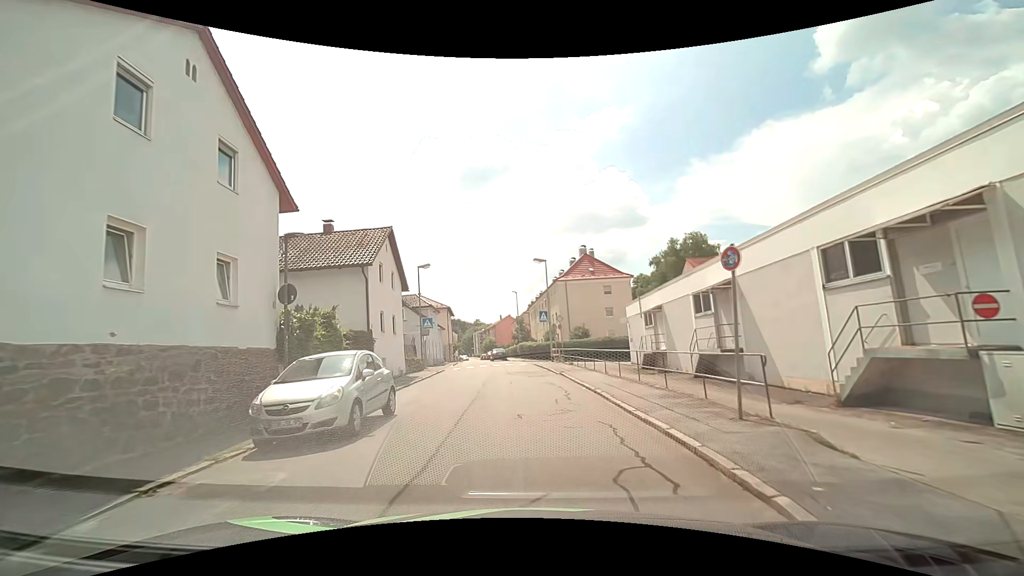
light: Day
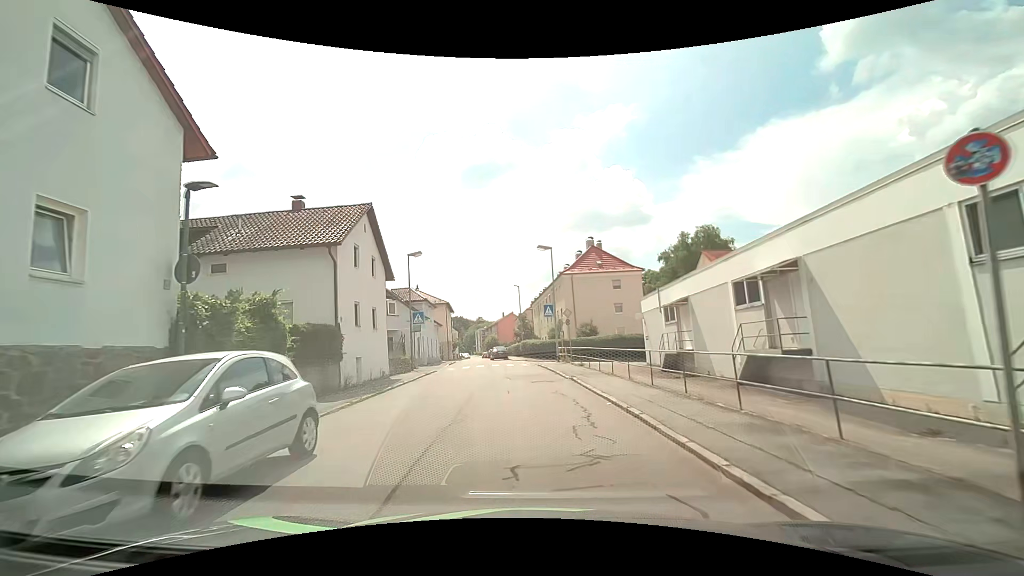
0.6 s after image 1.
(0.0, +4.3) m; 0°
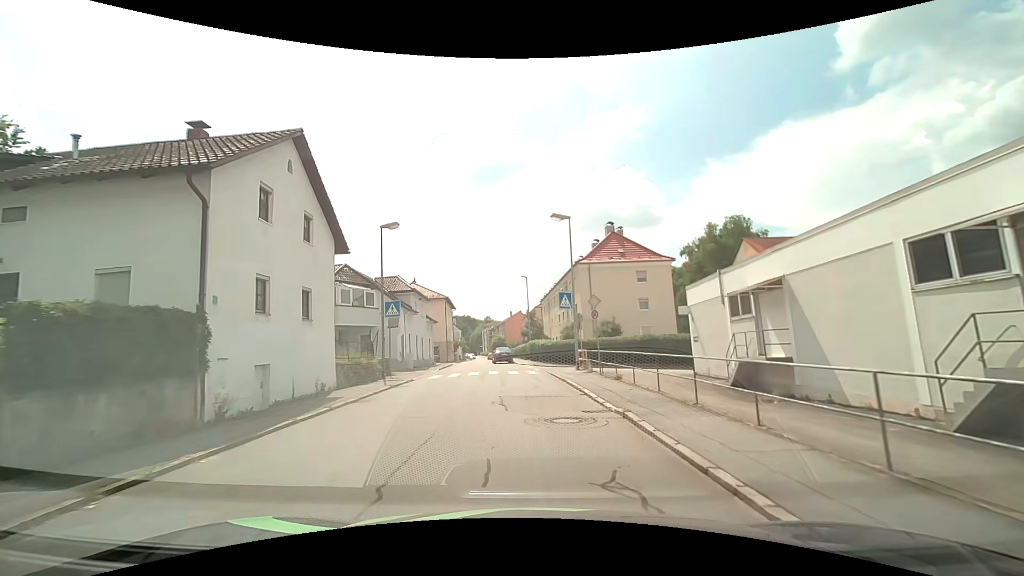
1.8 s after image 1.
(-0.1, +8.5) m; -1°
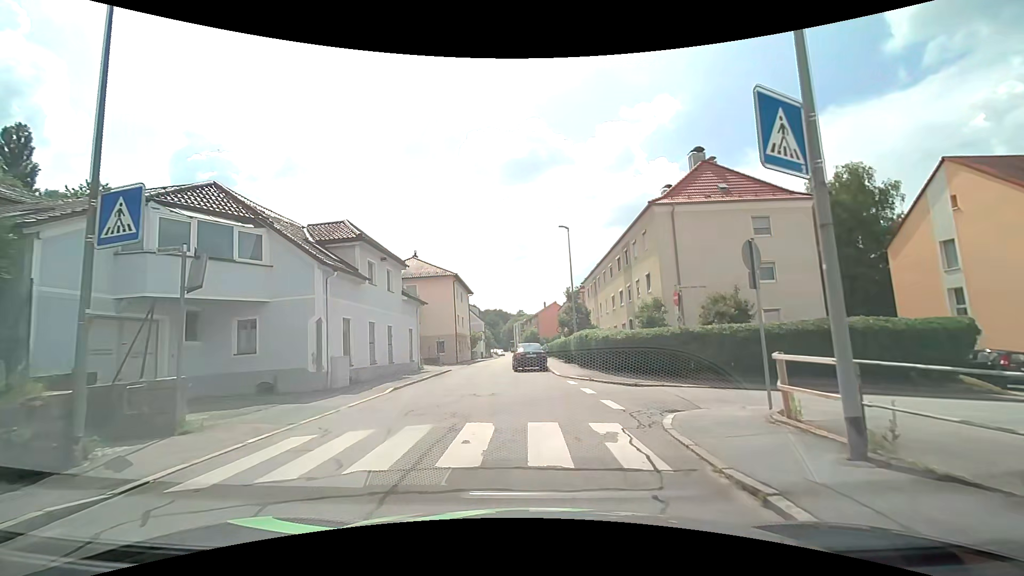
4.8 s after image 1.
(-0.6, +19.1) m; -4°
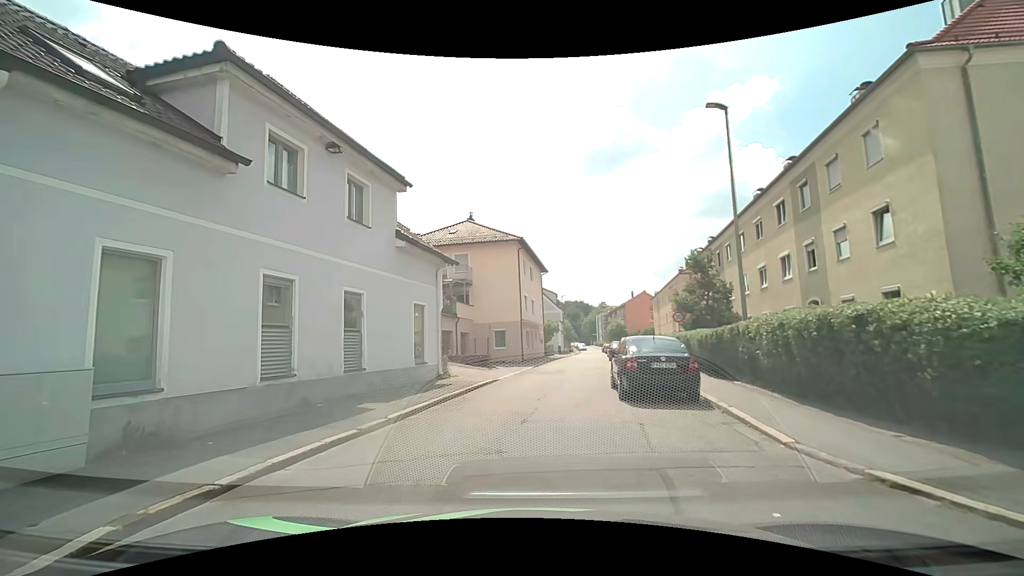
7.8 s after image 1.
(-0.8, +14.1) m; -10°
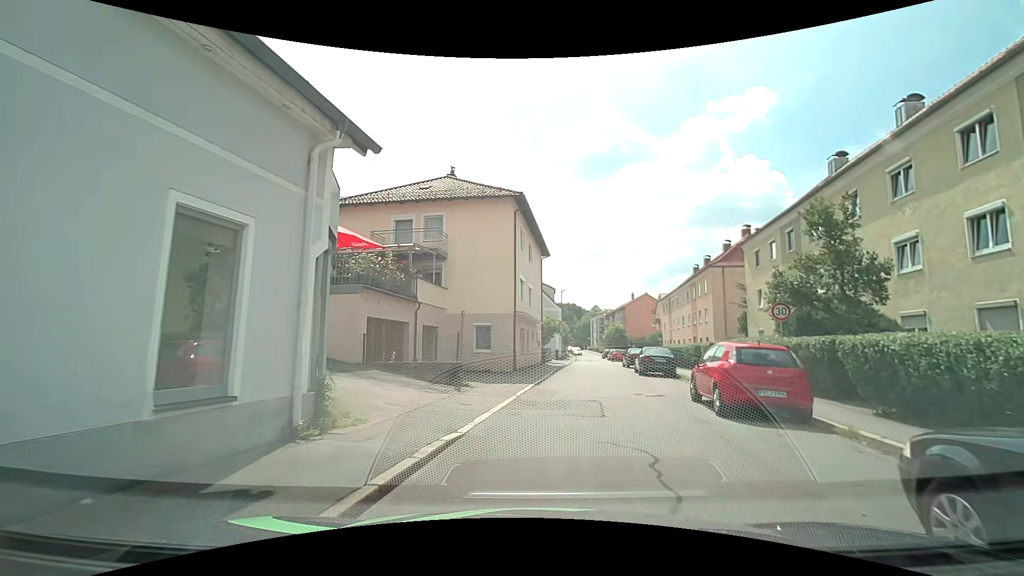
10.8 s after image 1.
(-0.3, +11.3) m; +2°
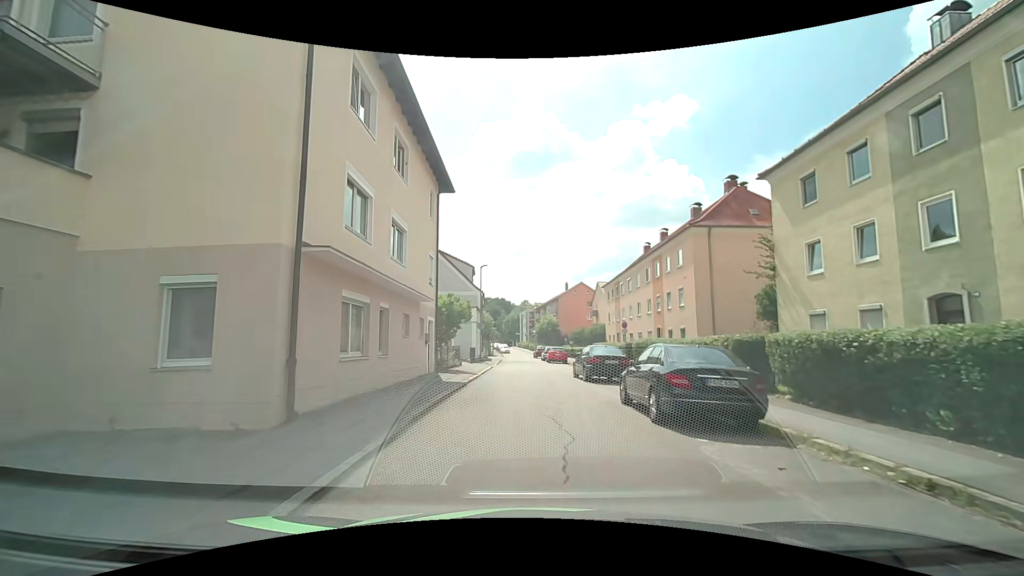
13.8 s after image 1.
(+1.6, +16.7) m; +8°
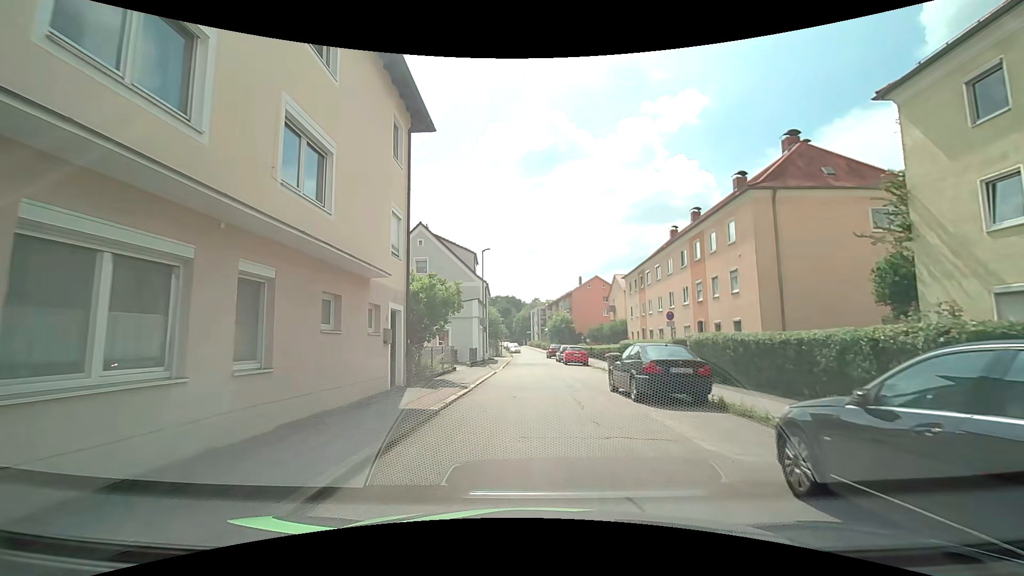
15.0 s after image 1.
(-0.1, +7.2) m; -1°
